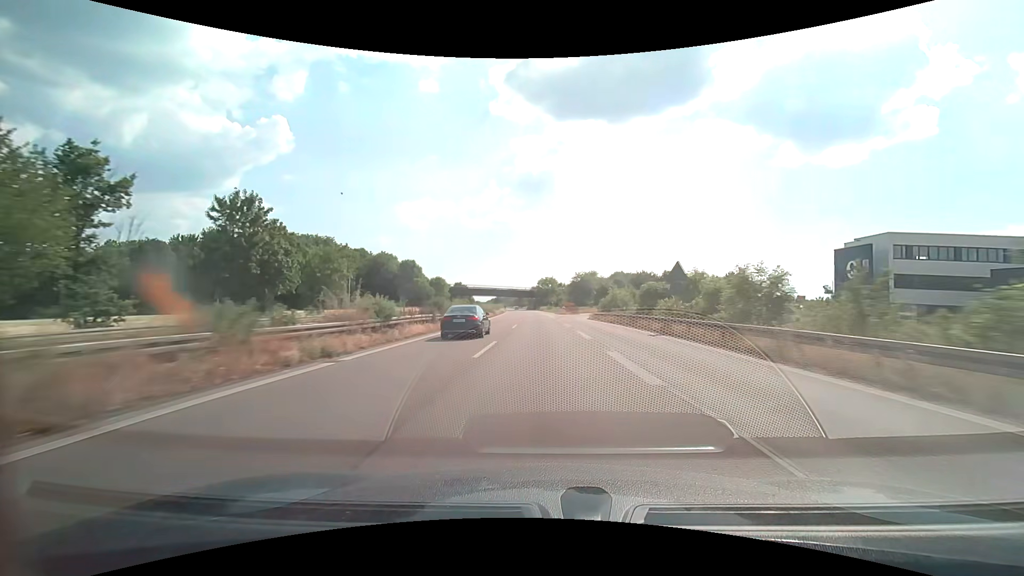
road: trunk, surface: asphalt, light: Day
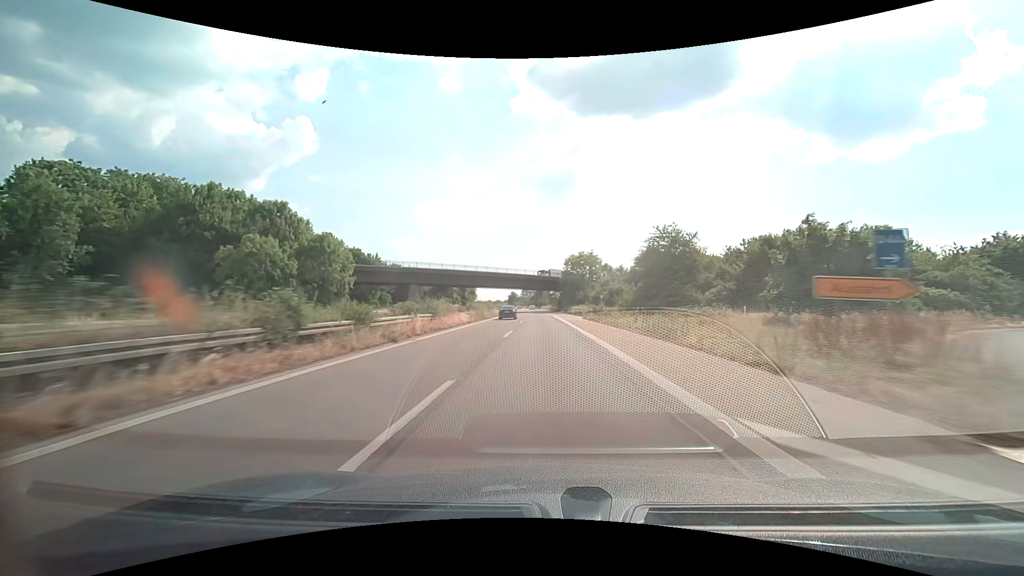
(-1.9, +82.3) m; -3°
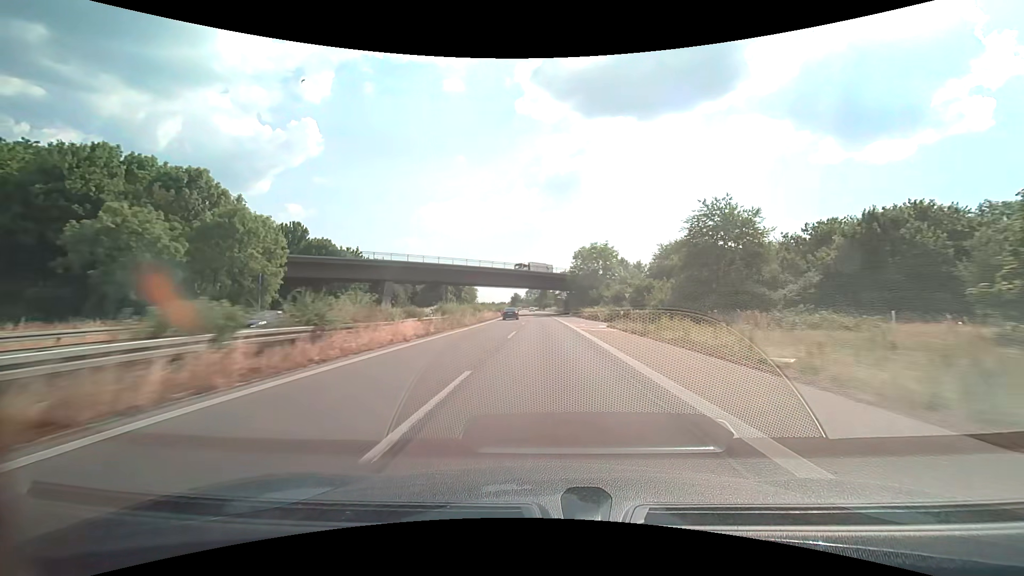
(-0.1, +16.5) m; -1°
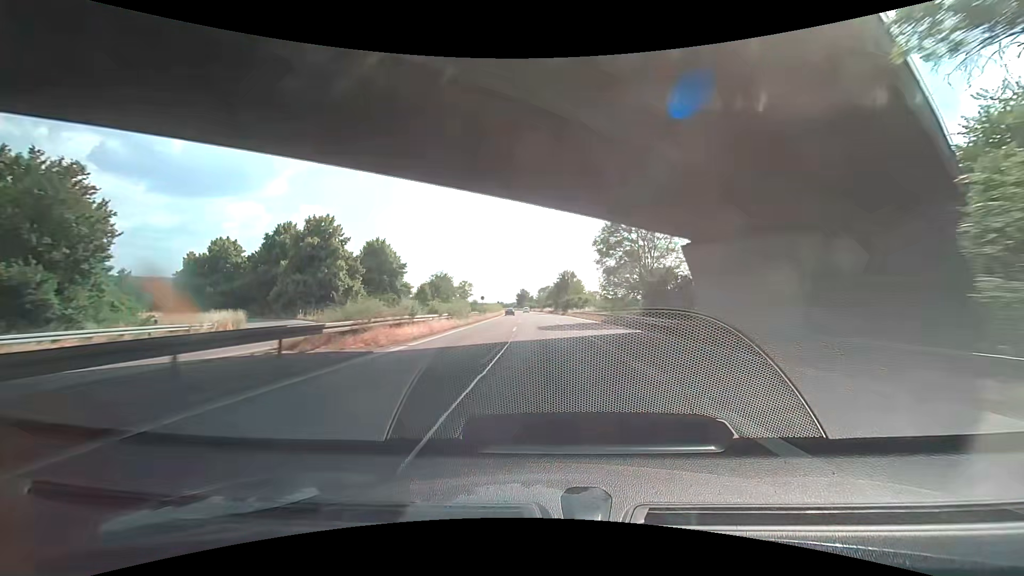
(-1.2, +82.2) m; -2°
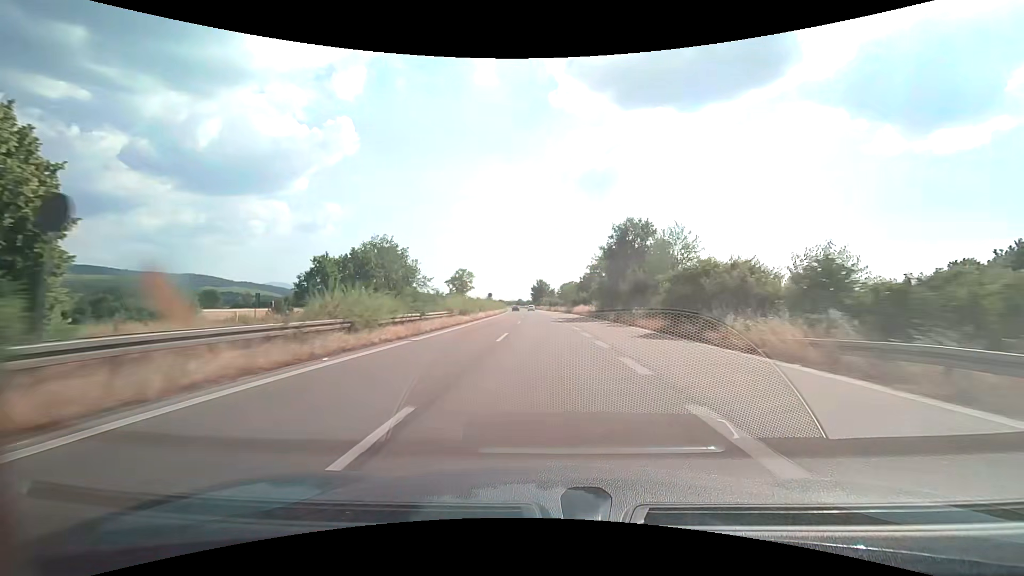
(-1.0, +65.7) m; -2°
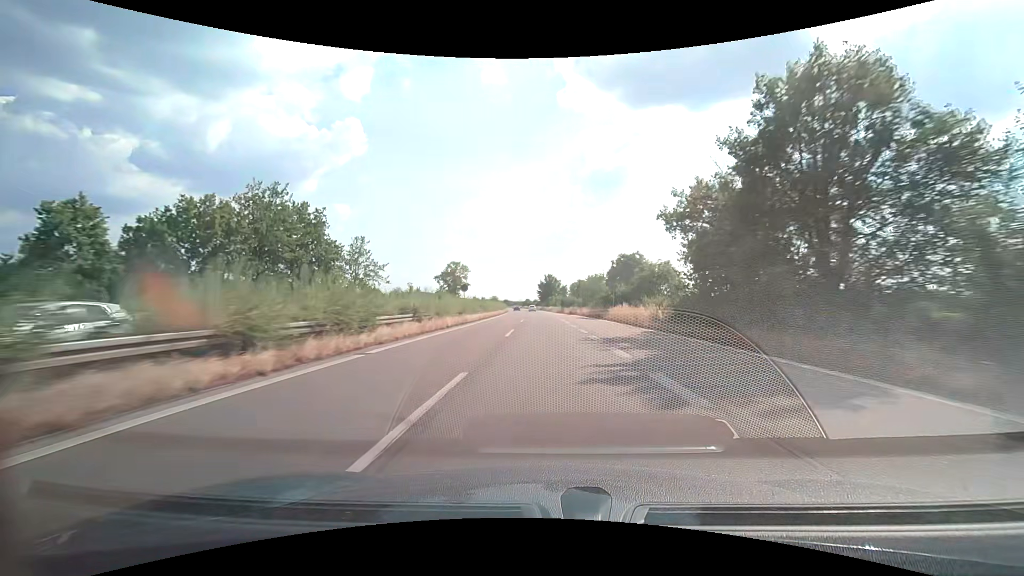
(-0.3, +32.8) m; -1°
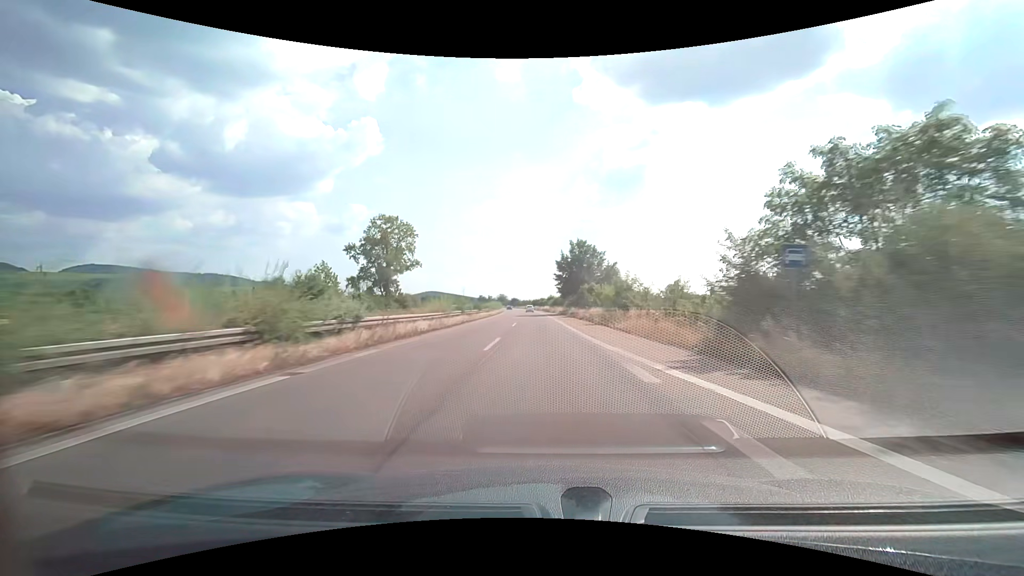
(-1.3, +81.9) m; -2°
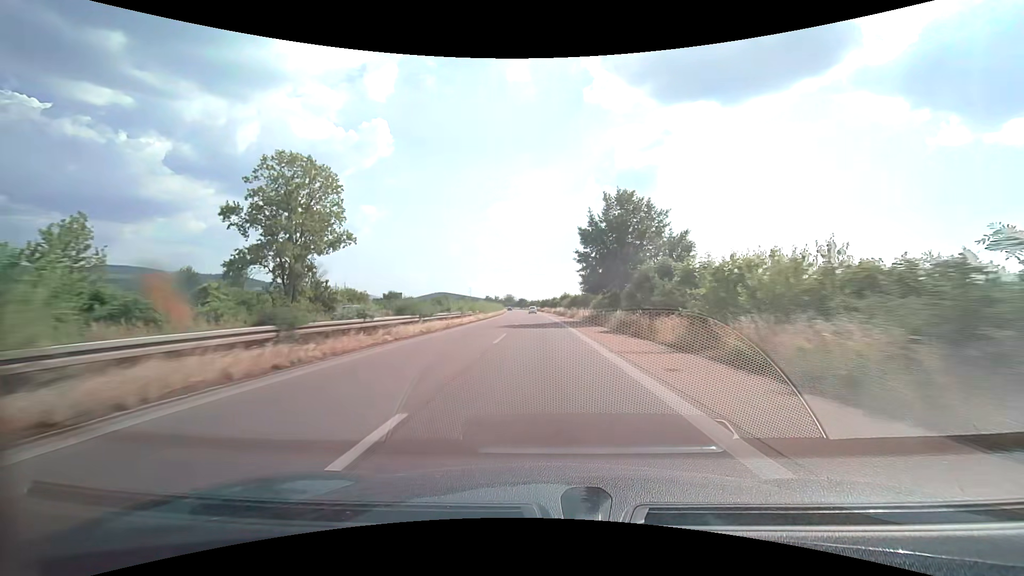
(-0.3, +32.7) m; -1°
(0, +10) (0, +20) (0, +30) (0, +40) (-1, +50) (-1, +60) (-1, +70) (-2, +80) (-2, +90) (-3, +100) m
